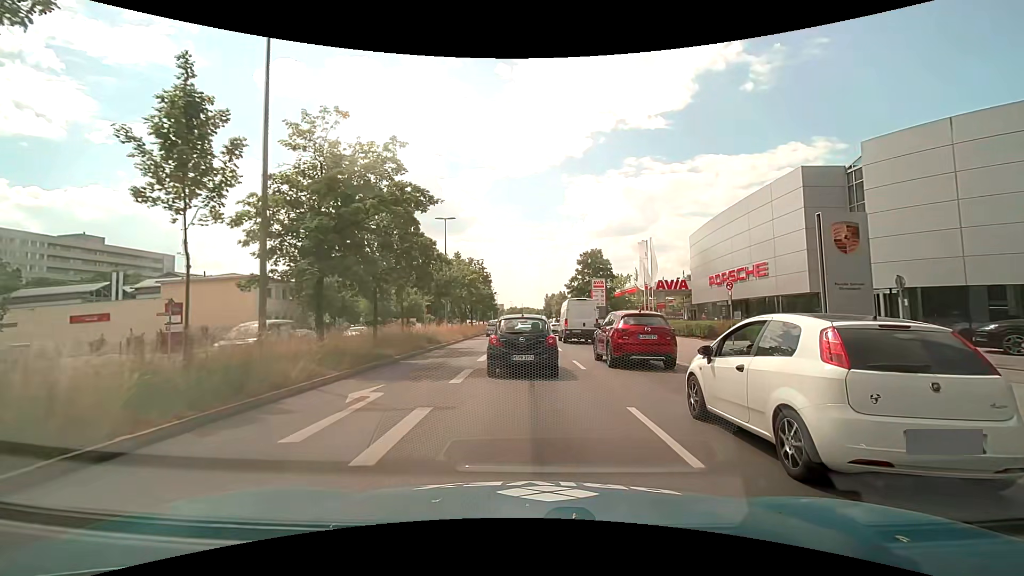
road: primary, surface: asphalt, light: Day
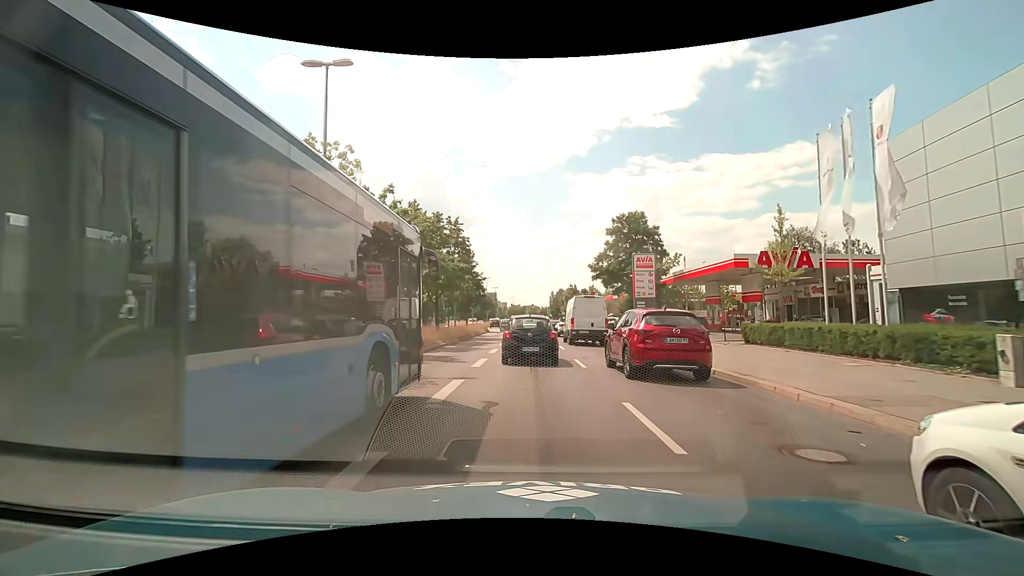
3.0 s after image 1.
(-0.1, +26.9) m; 0°
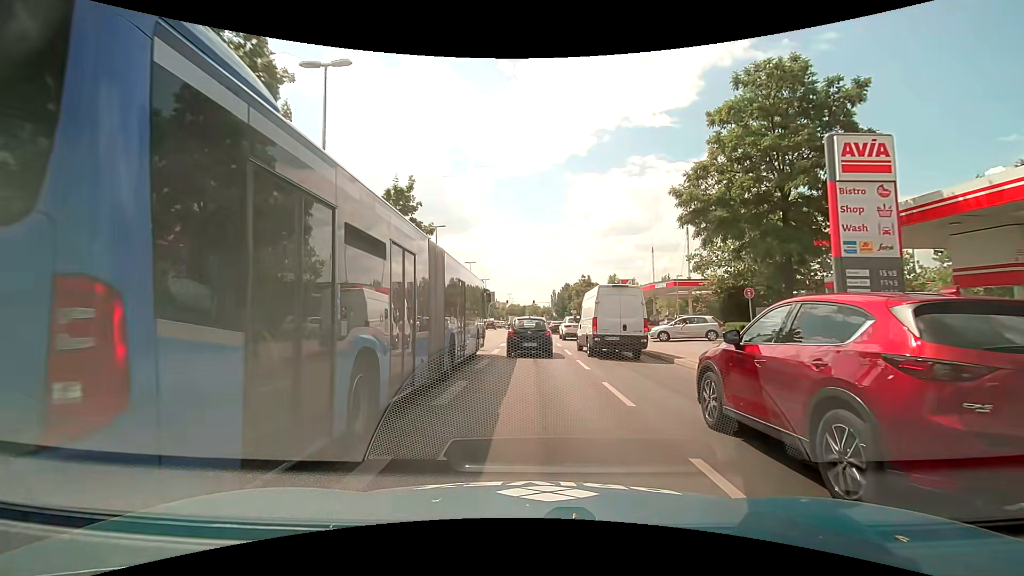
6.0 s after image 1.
(-0.2, +30.2) m; 0°
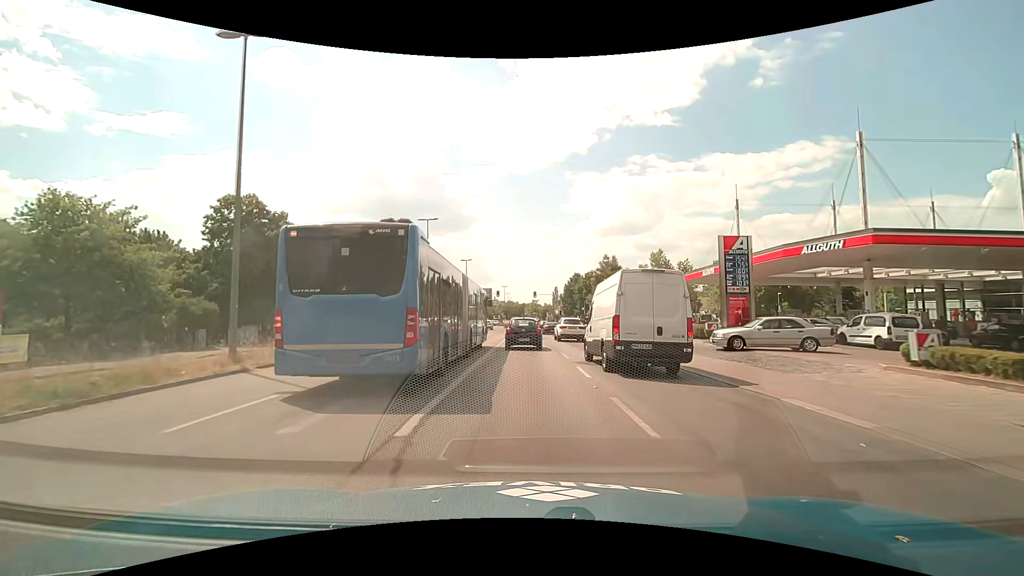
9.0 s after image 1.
(-0.4, +32.3) m; 0°
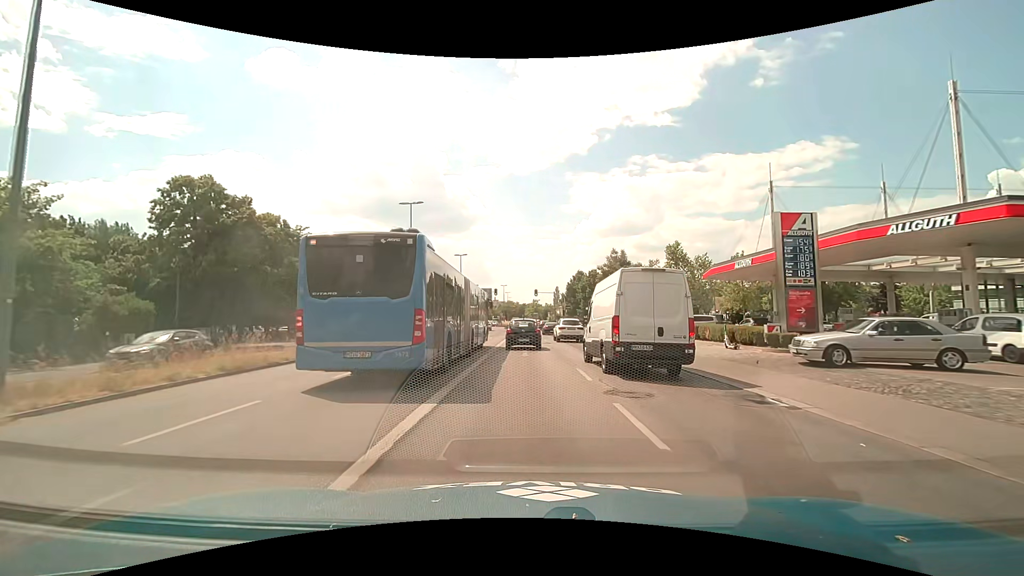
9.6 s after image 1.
(-0.1, +6.6) m; 0°
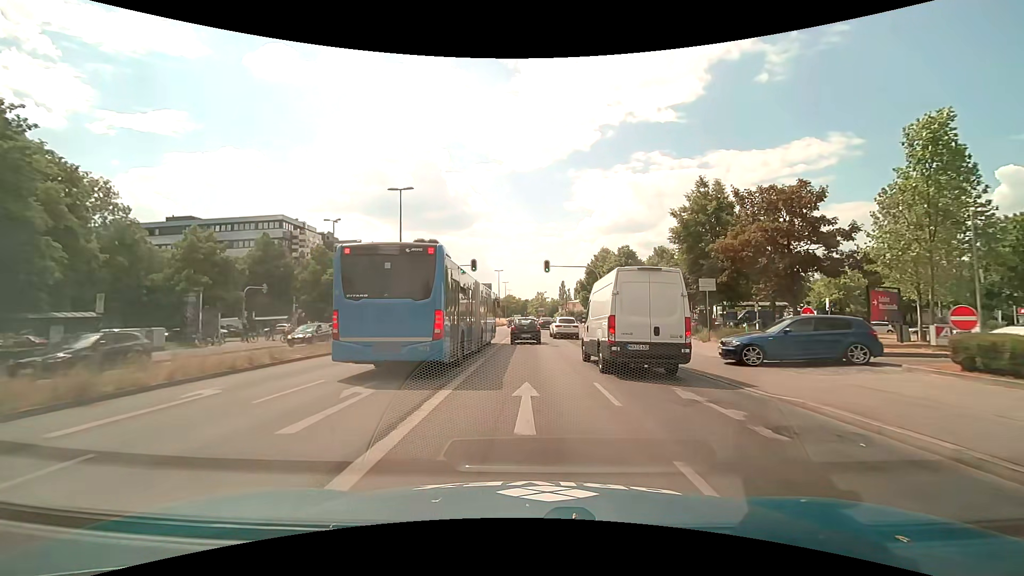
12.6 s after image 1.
(-0.3, +33.5) m; -1°
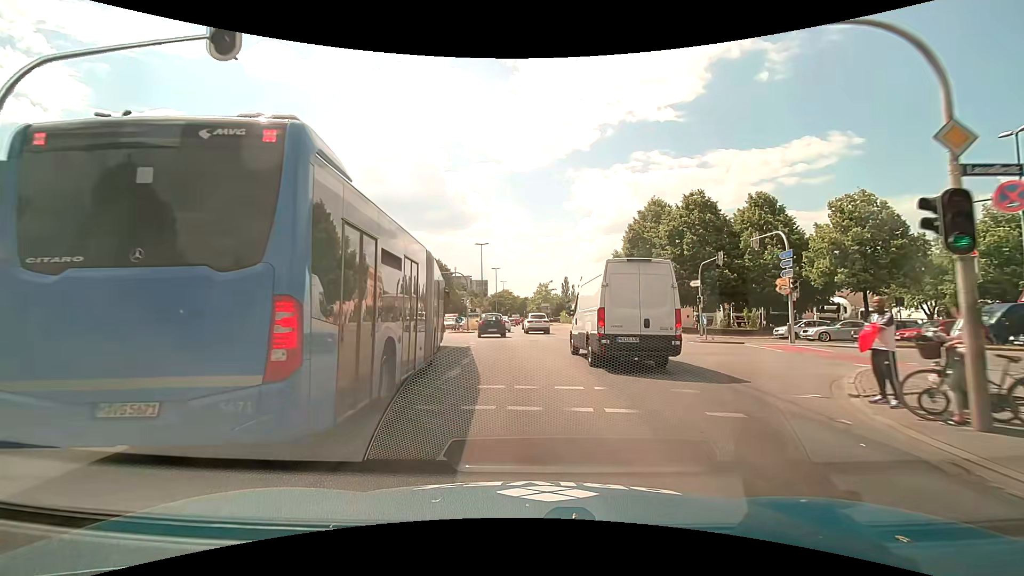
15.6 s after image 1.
(+0.1, +33.9) m; 0°
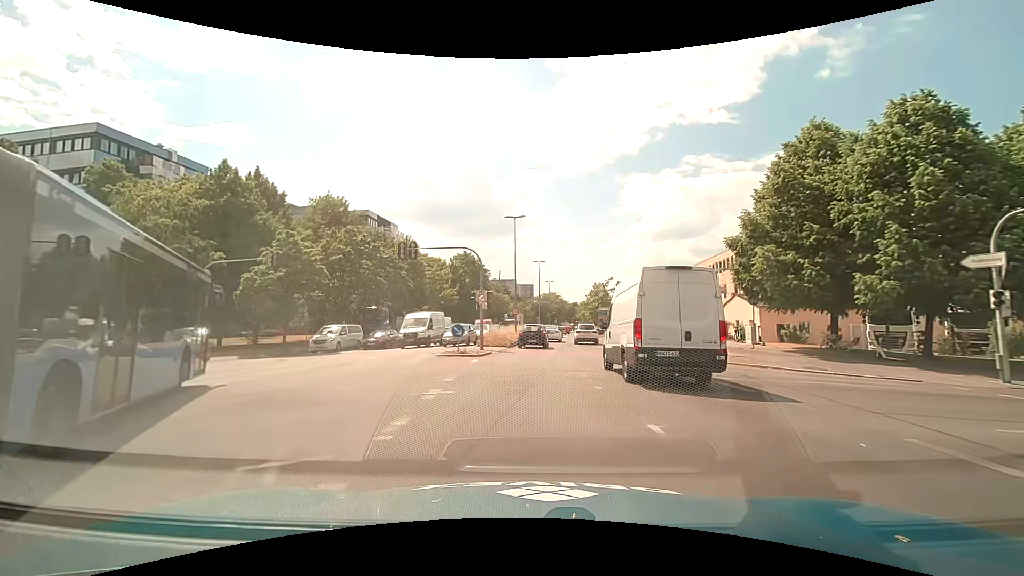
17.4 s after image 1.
(-0.6, +20.3) m; -5°
(0, +10) (0, +20) (0, +30) (+1, +40) (+2, +50) (+3, +60) (+4, +70) (+4, +80) (+5, +90) (+6, +100) m
